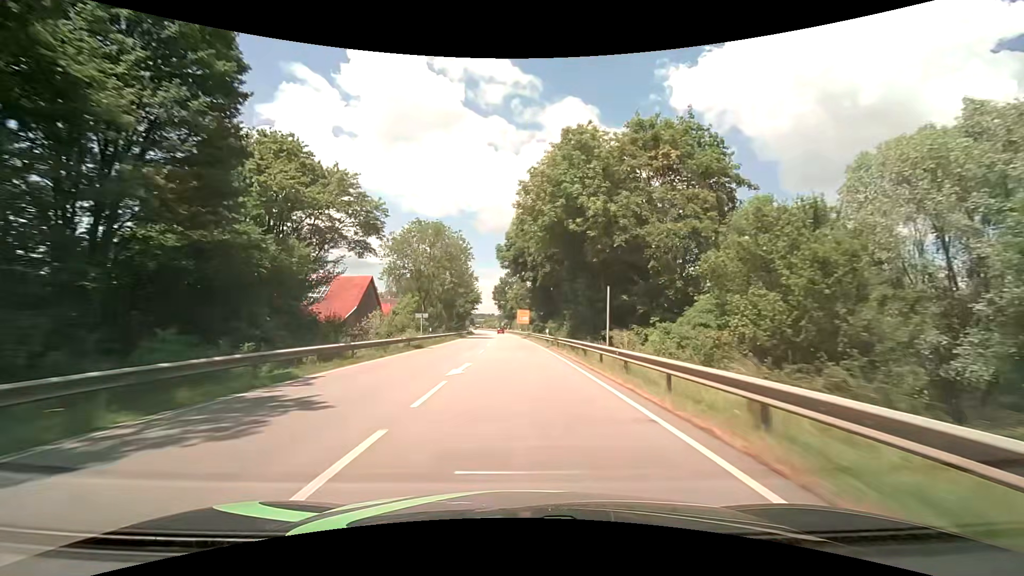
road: primary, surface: asphalt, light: Day
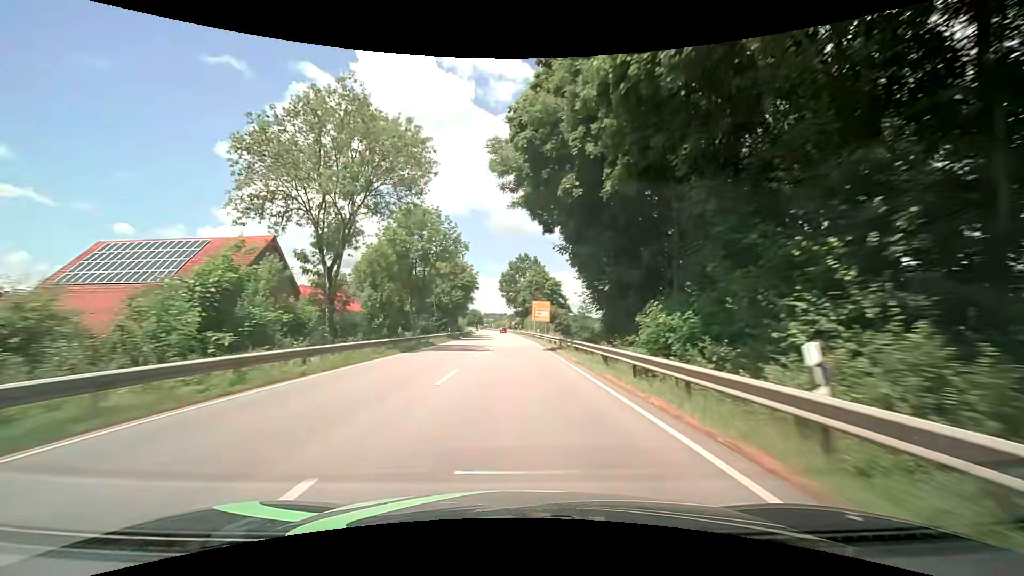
(-0.4, +37.4) m; -1°
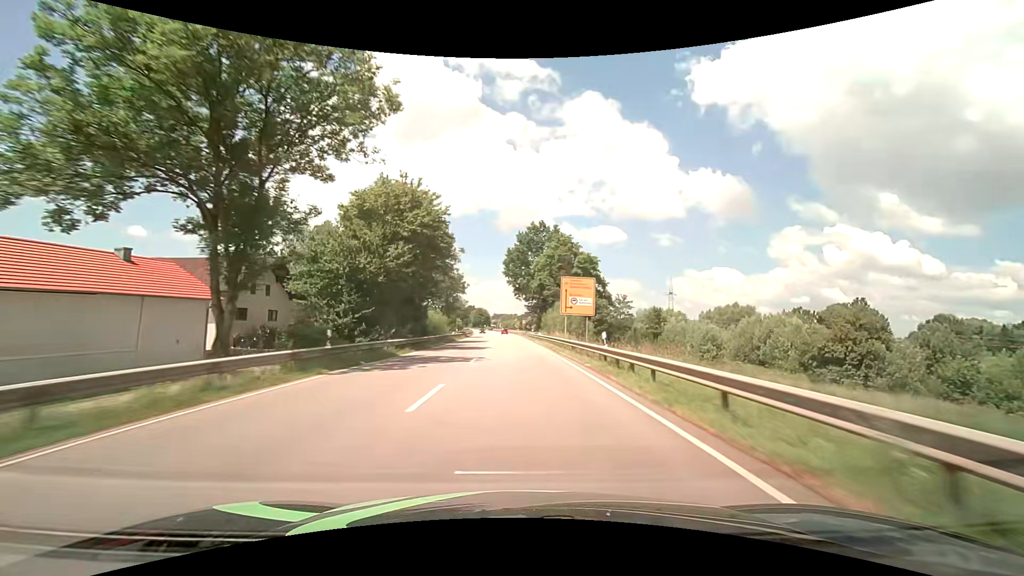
(-0.5, +37.5) m; -1°
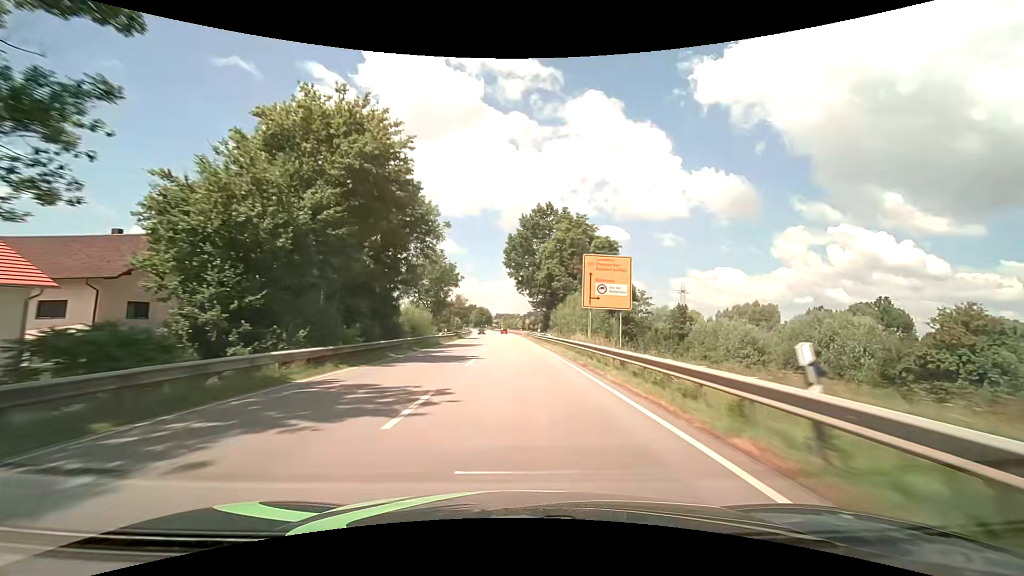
(0.0, +12.5) m; -1°
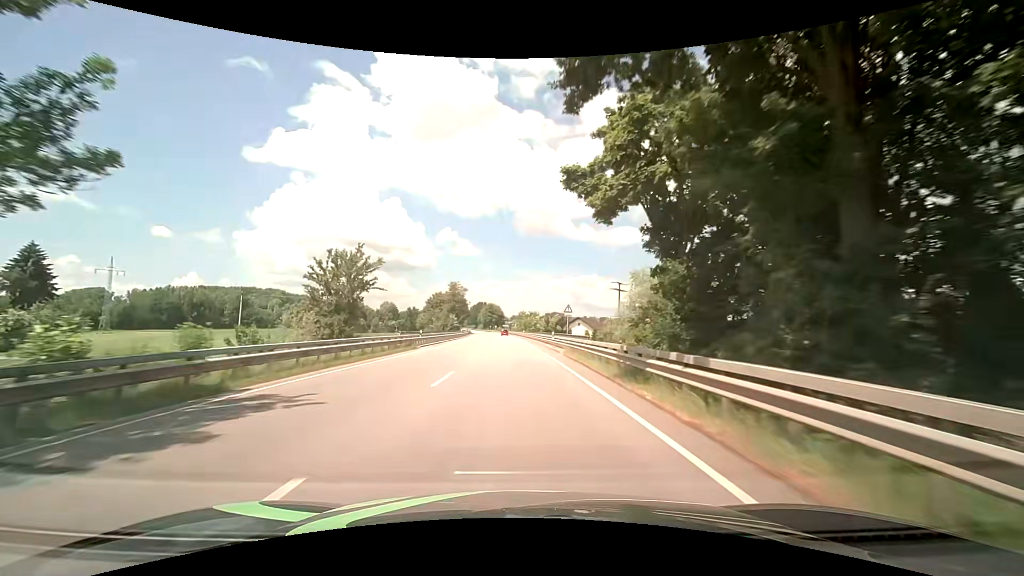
(-0.6, +62.6) m; -2°
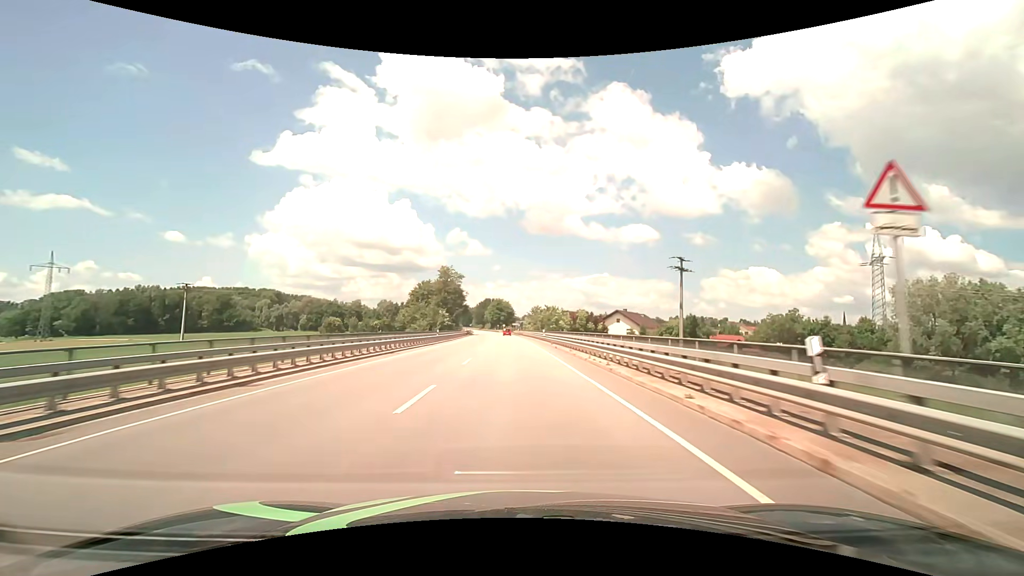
(-0.3, +37.6) m; -1°
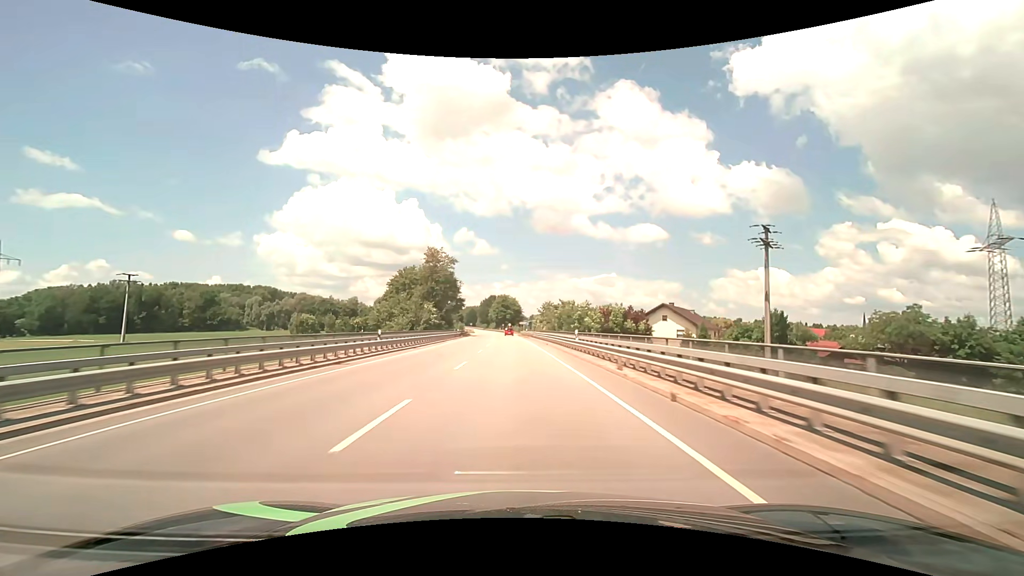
(-0.1, +25.1) m; -1°
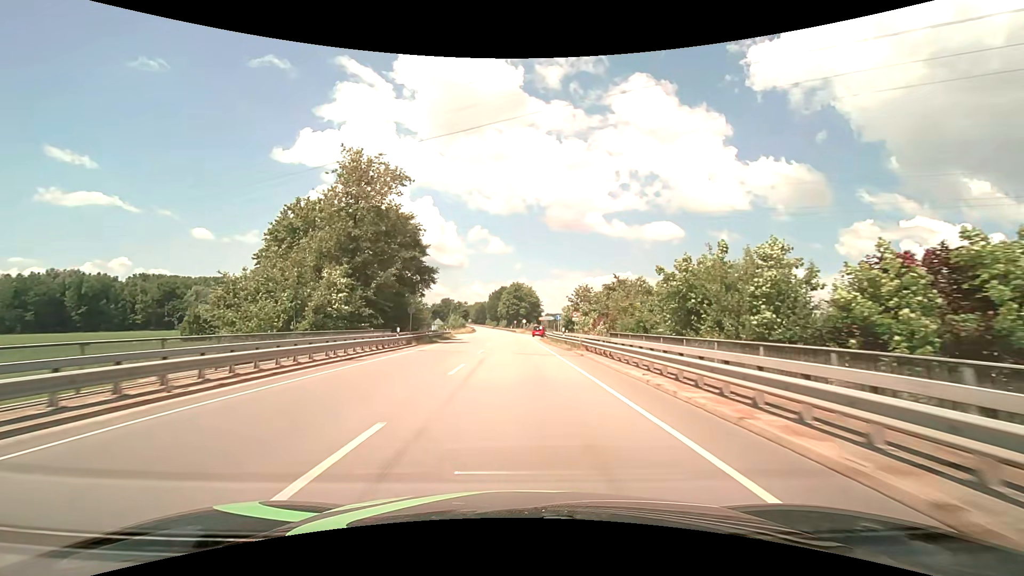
(-0.7, +47.1) m; -2°
(0, +10) (0, +20) (0, +30) (0, +40) (0, +50) (-1, +60) (-1, +70) (-1, +80) (-2, +90) (-2, +100) m
